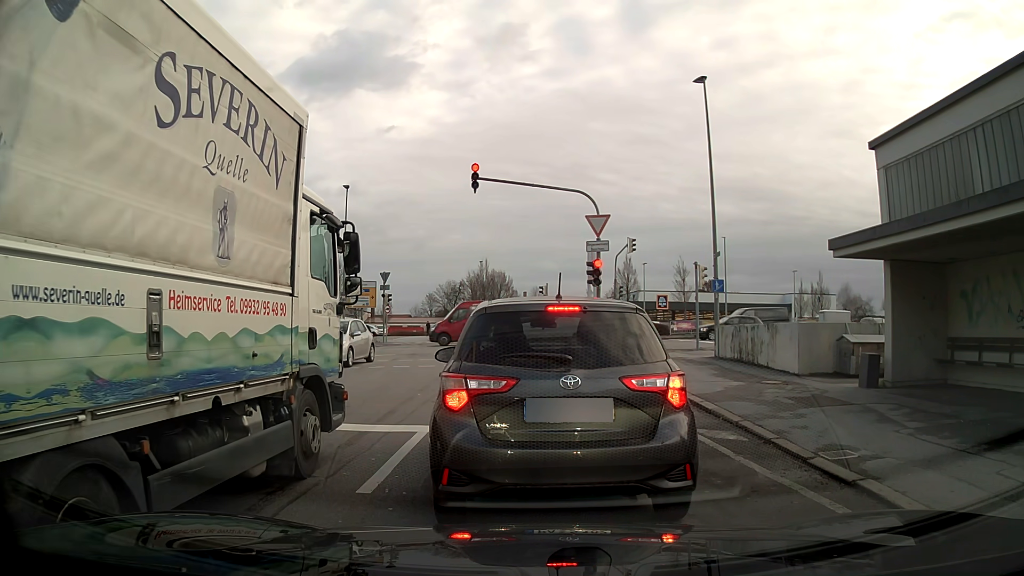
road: residential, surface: asphalt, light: Day
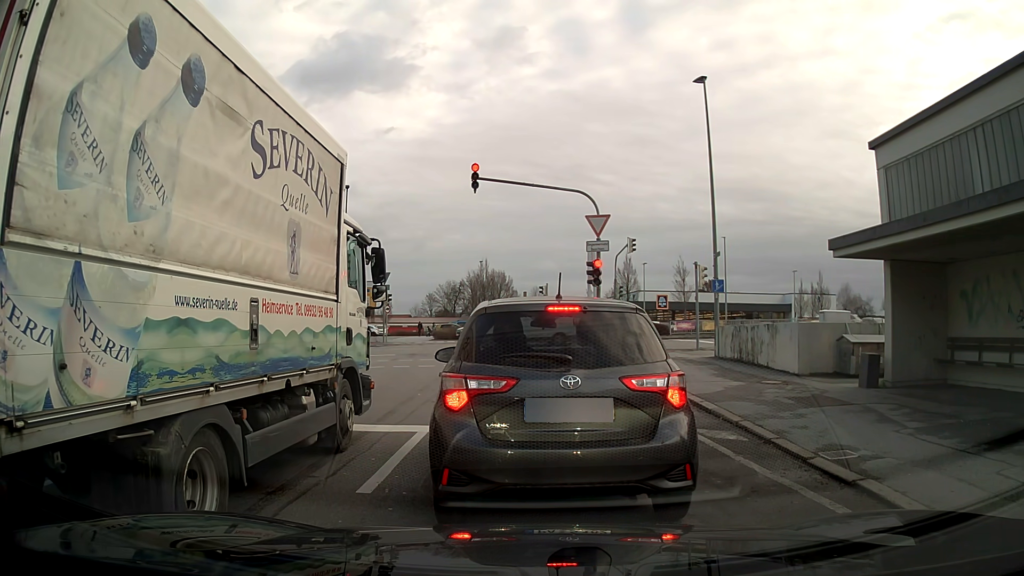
(0.0, 0.0) m; 0°
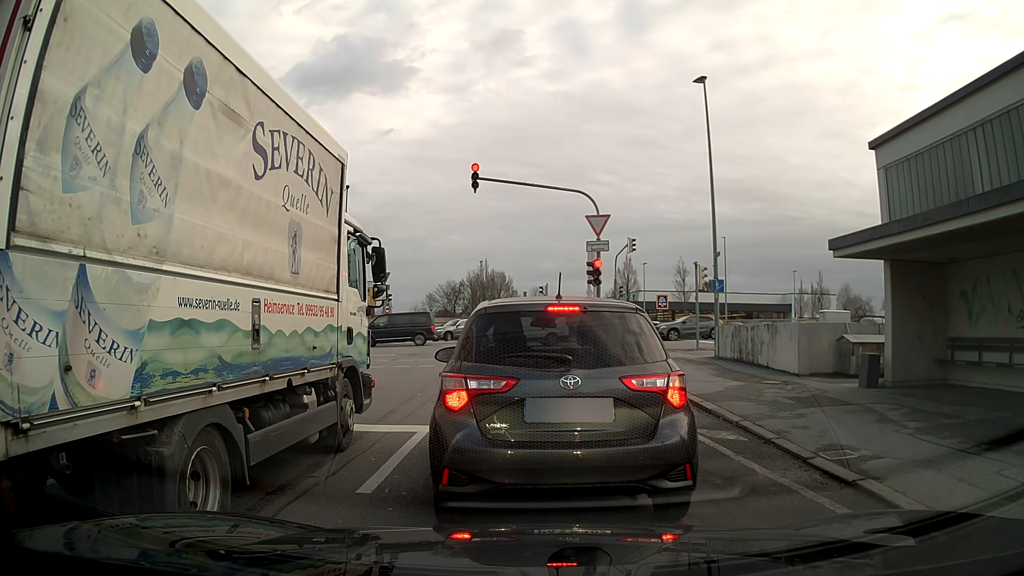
(0.0, 0.0) m; 0°
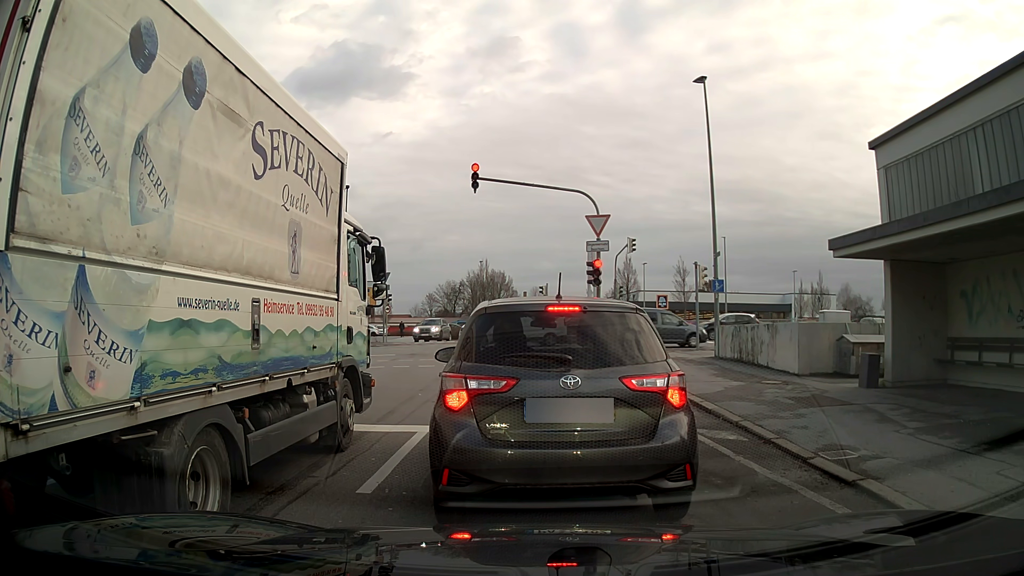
(0.0, 0.0) m; 0°
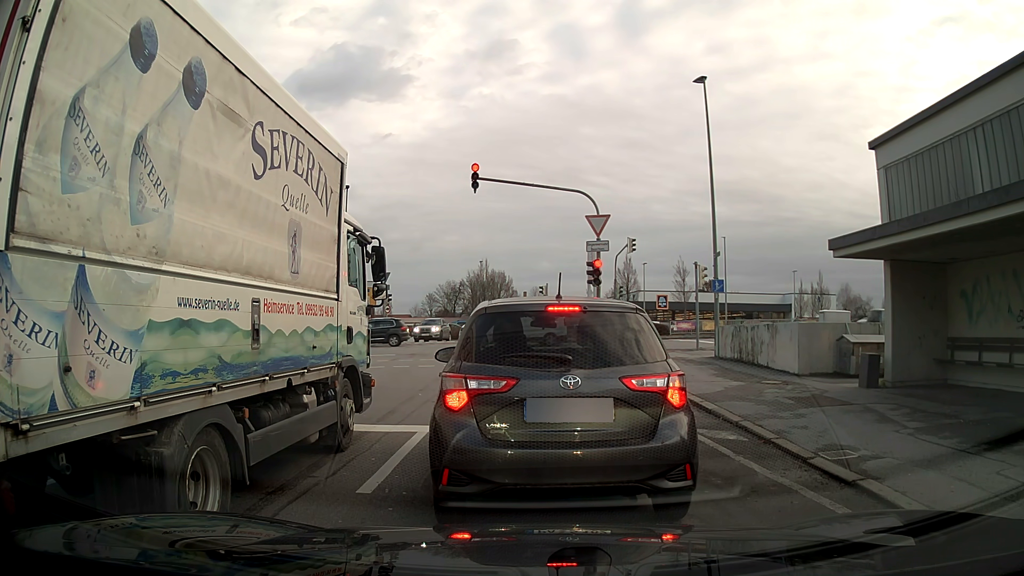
(0.0, 0.0) m; 0°
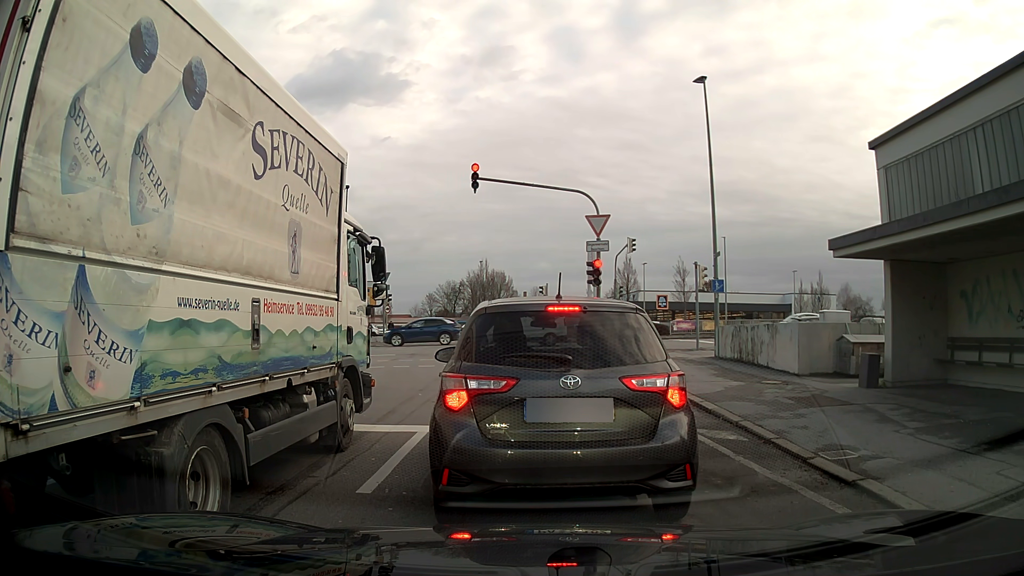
(0.0, 0.0) m; 0°
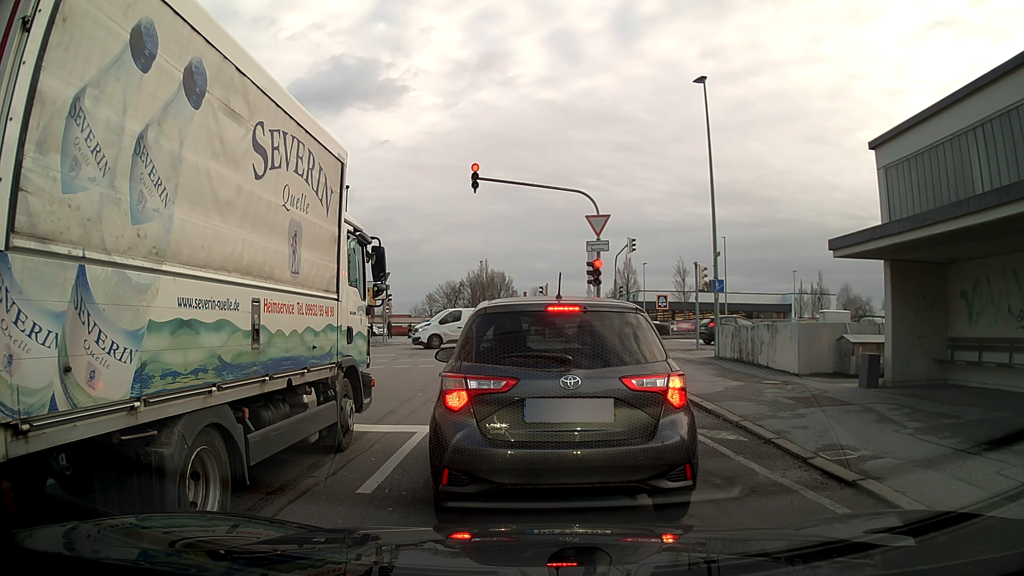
(0.0, 0.0) m; 0°
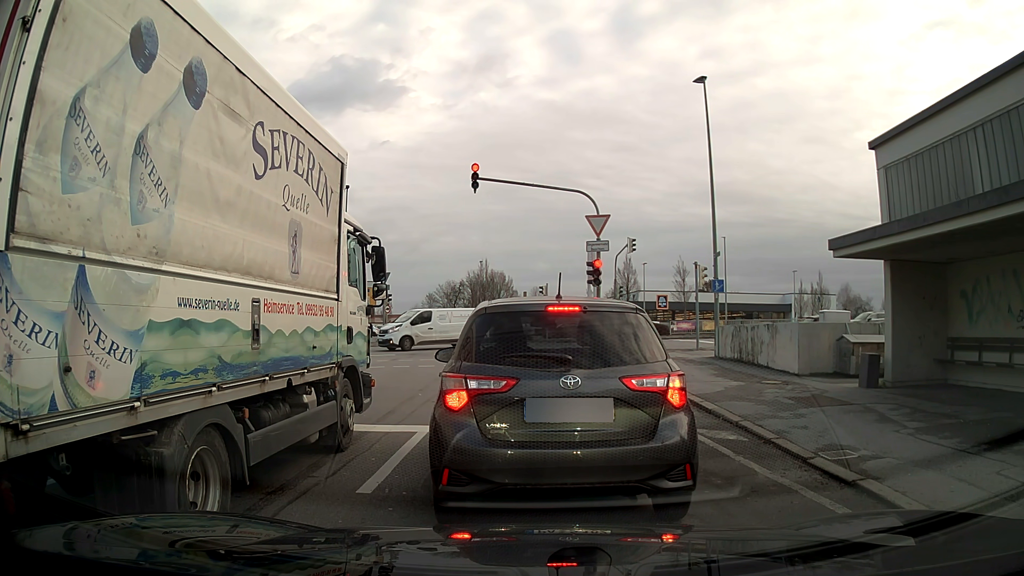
(0.0, 0.0) m; 0°
